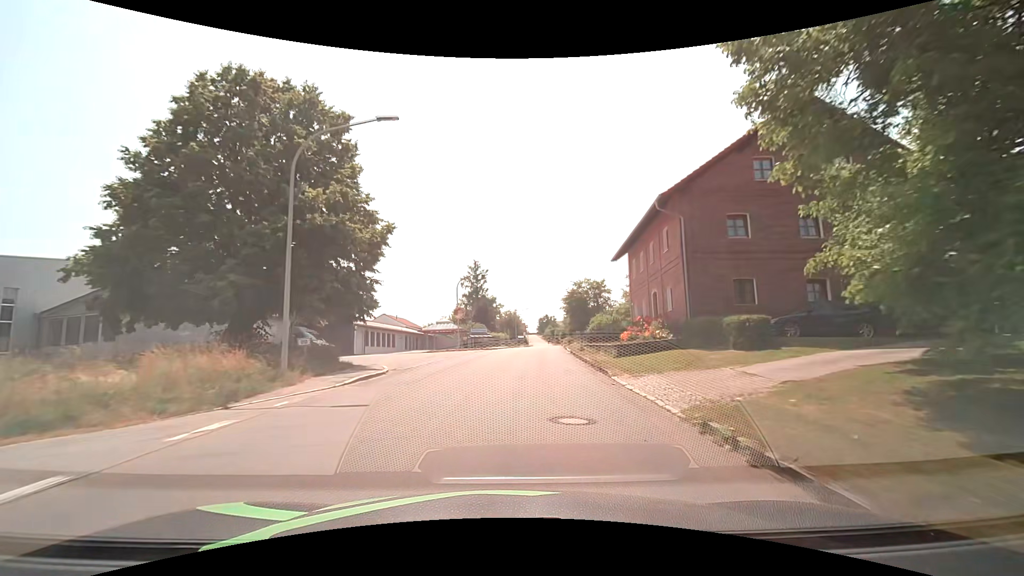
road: tertiary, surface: asphalt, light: Day
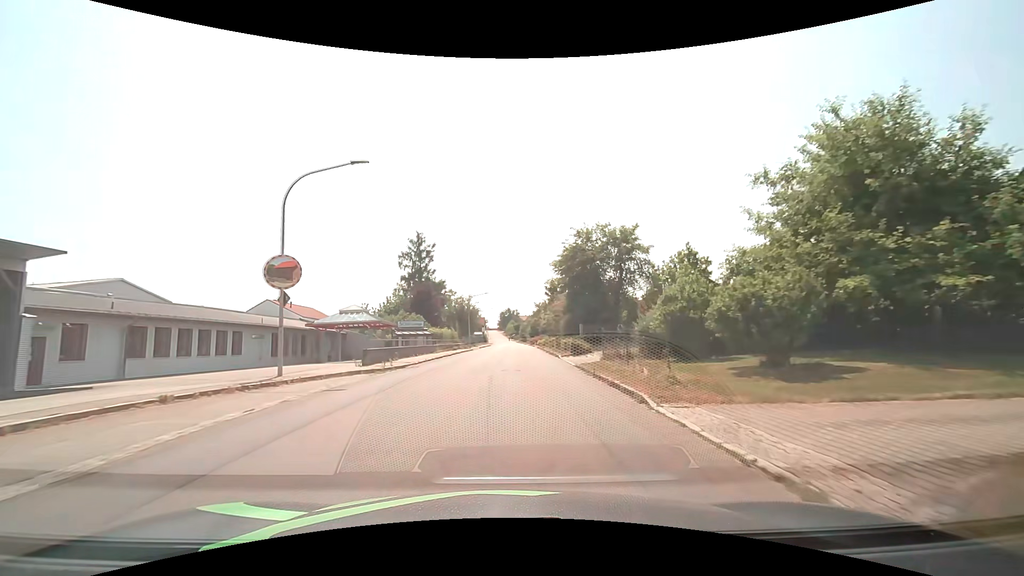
(+1.3, +30.6) m; +4°
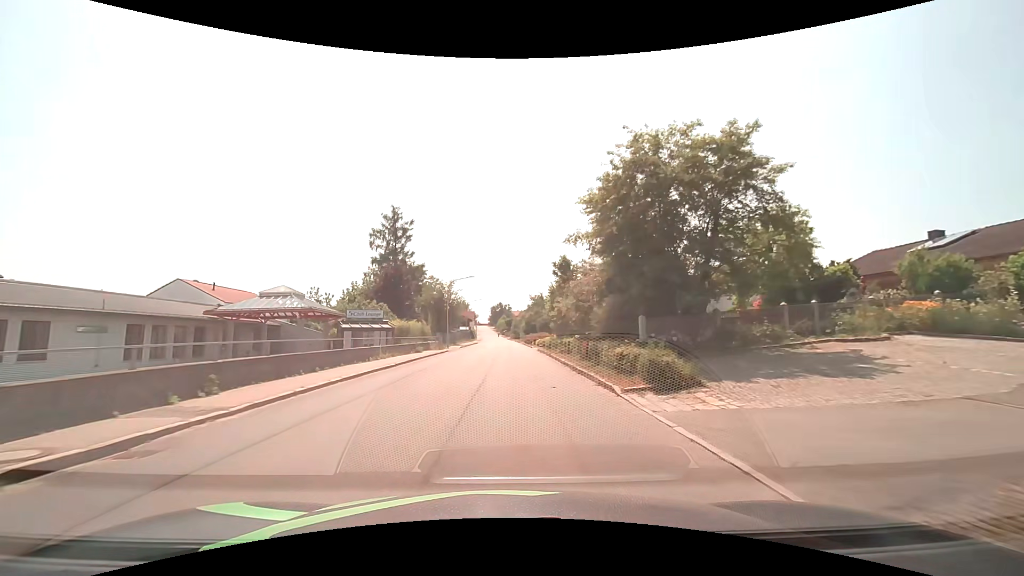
(+0.2, +15.4) m; +1°
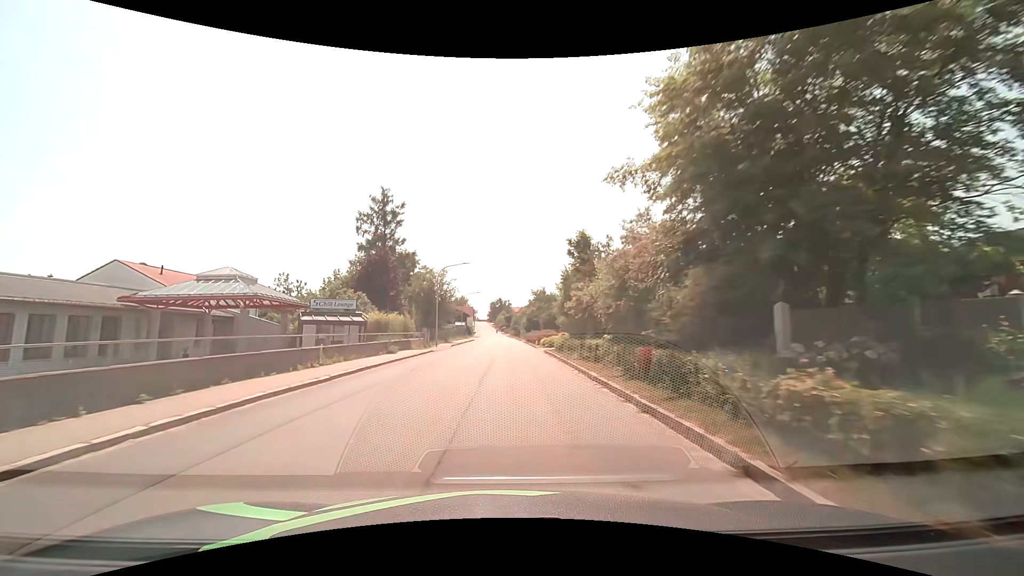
(0.0, +7.7) m; 0°
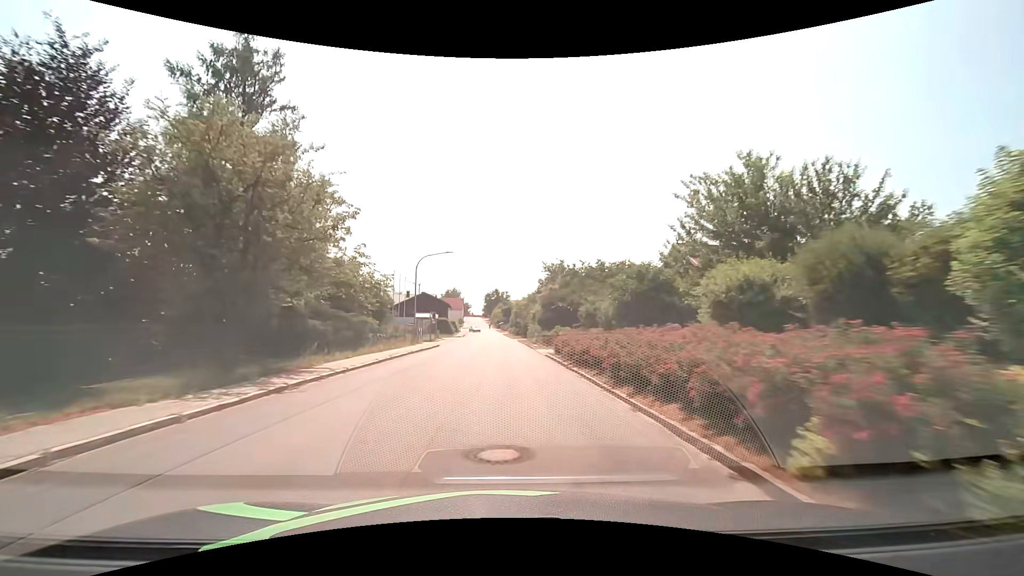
(+0.1, +38.7) m; 0°
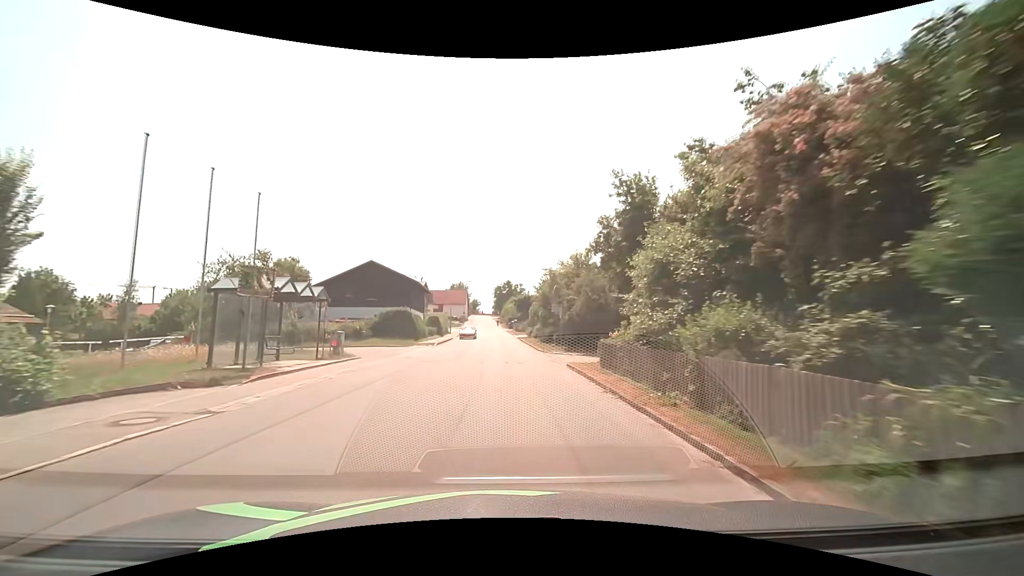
(-0.4, +38.5) m; -2°
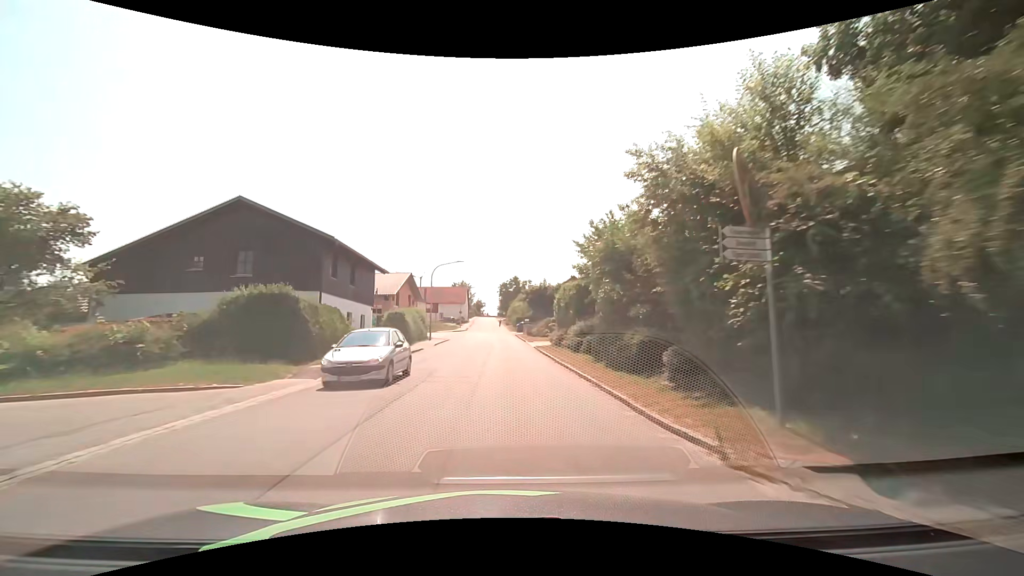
(0.0, +22.9) m; 0°
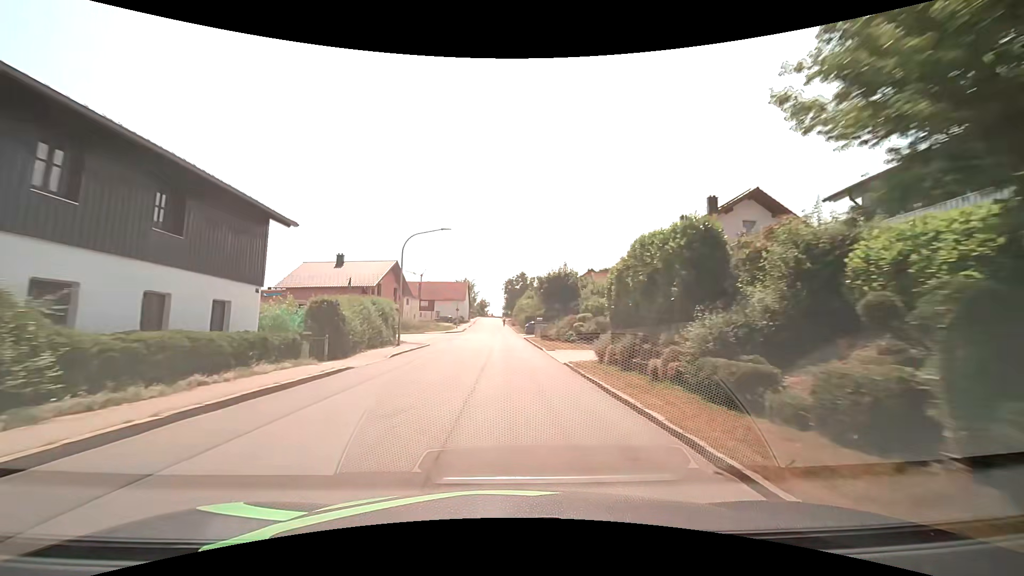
(-0.1, +15.2) m; -1°
(0, +10) (0, +20) (0, +30) (0, +40) (0, +50) (-1, +60) (-1, +70) (-1, +80) (-2, +90) (-2, +100) m
